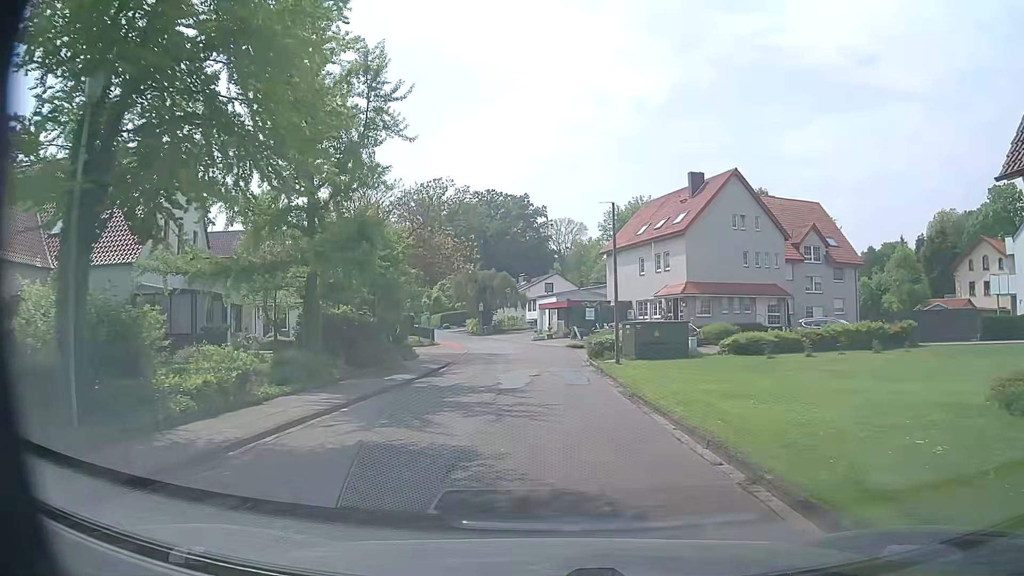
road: residential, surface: asphalt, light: Day
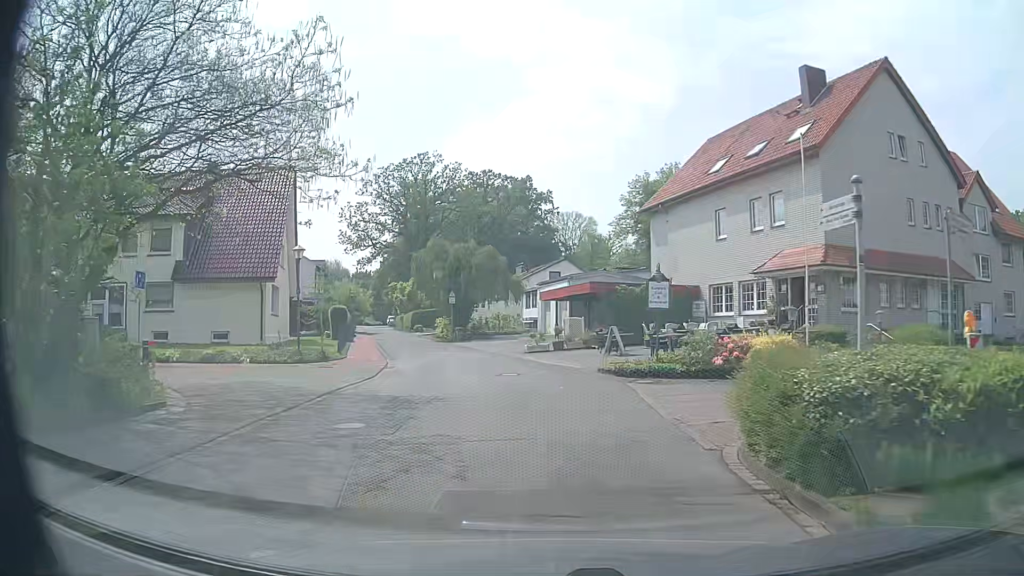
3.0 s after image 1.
(-0.2, +24.2) m; +1°
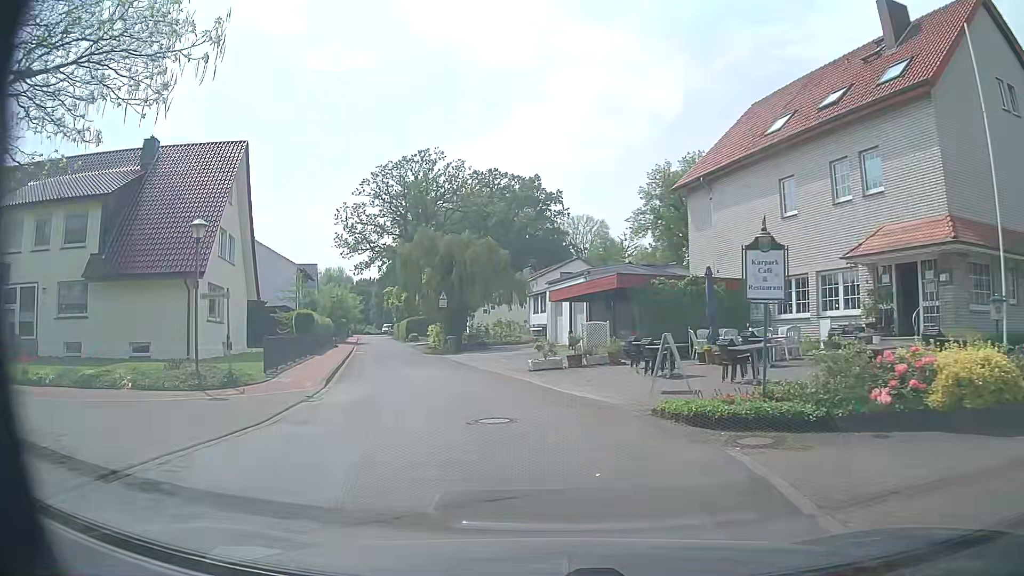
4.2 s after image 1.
(-0.2, +8.1) m; -2°
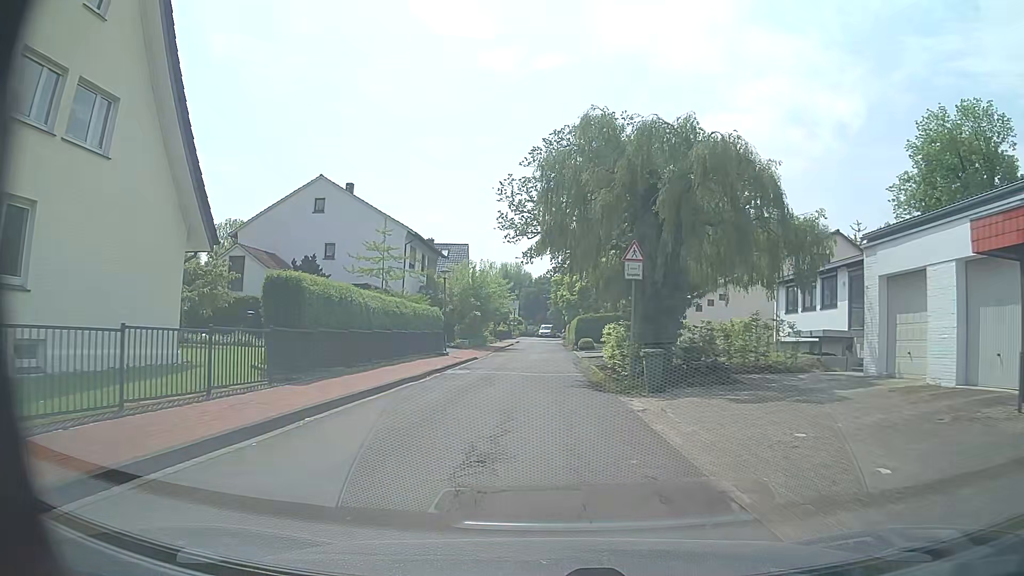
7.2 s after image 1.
(-2.9, +22.1) m; -15°
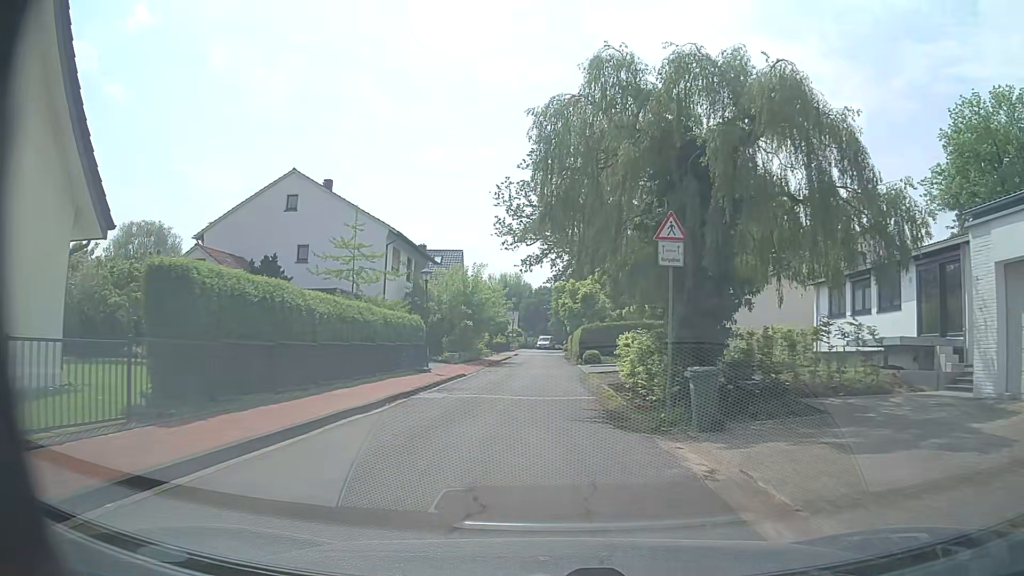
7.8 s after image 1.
(0.0, +5.0) m; +1°
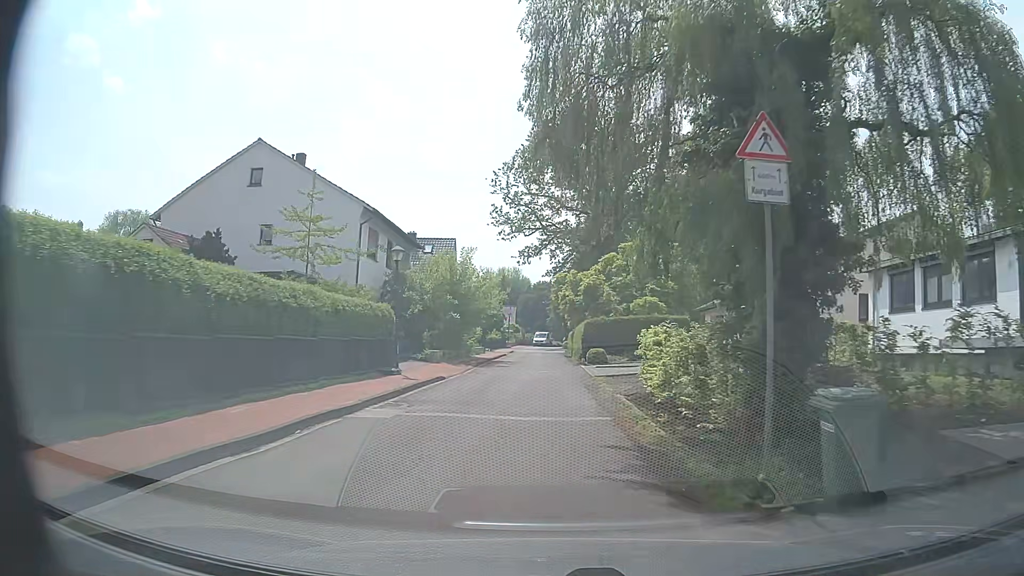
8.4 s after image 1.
(-0.2, +5.2) m; -1°
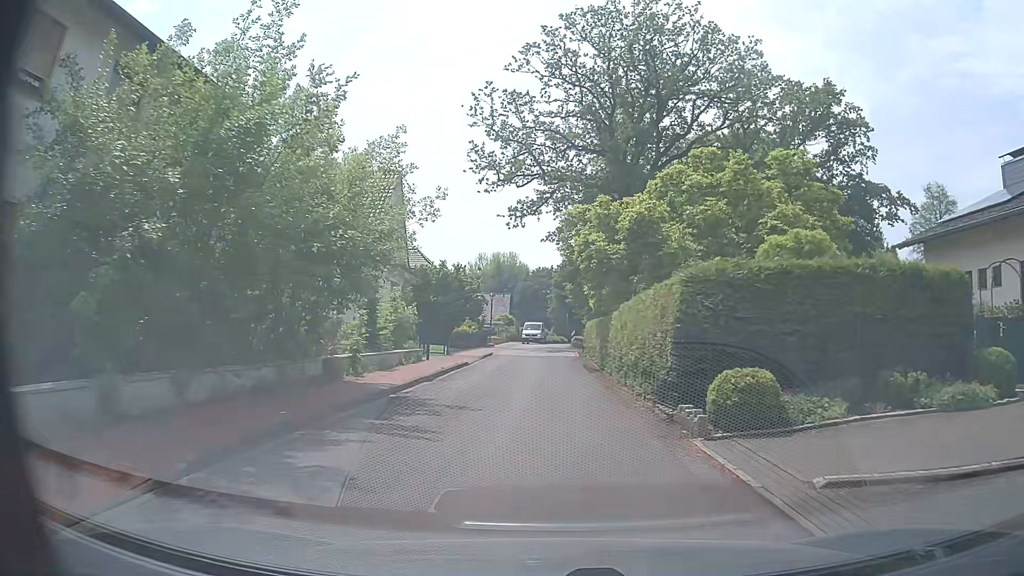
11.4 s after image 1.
(-0.3, +25.6) m; -1°
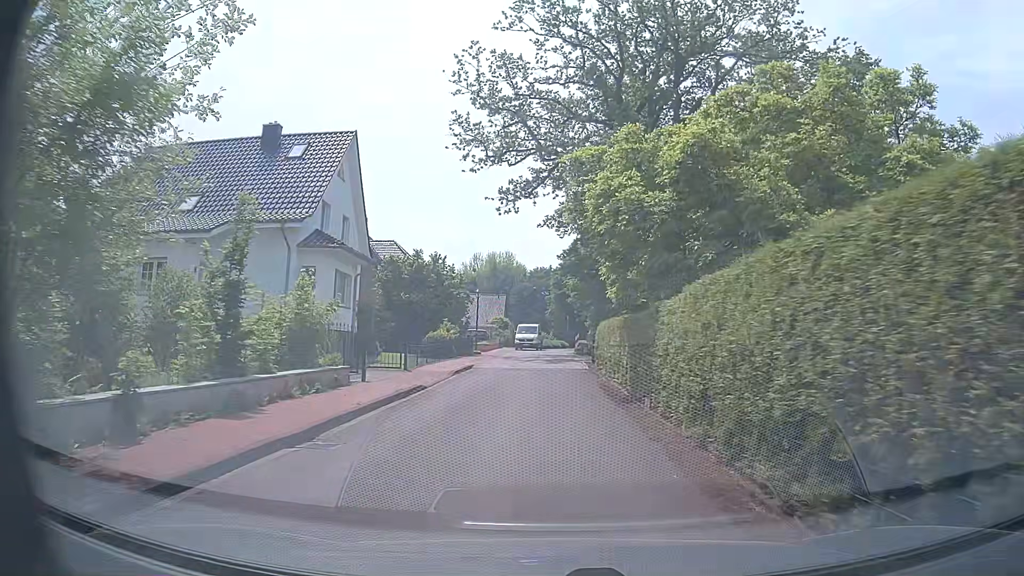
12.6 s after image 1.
(0.0, +9.3) m; 0°
